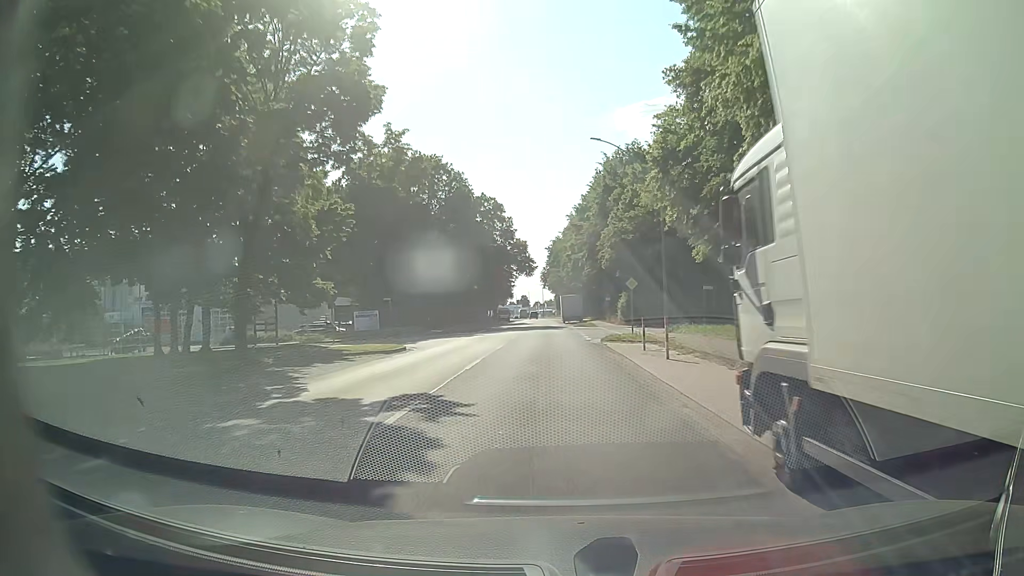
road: tertiary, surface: asphalt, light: Day
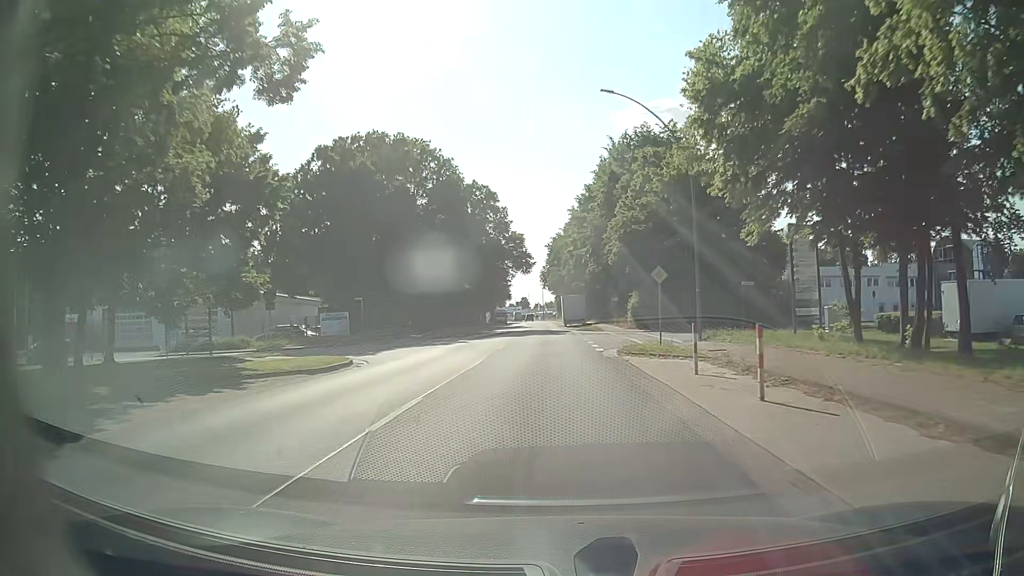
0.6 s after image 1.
(0.0, +8.2) m; 0°
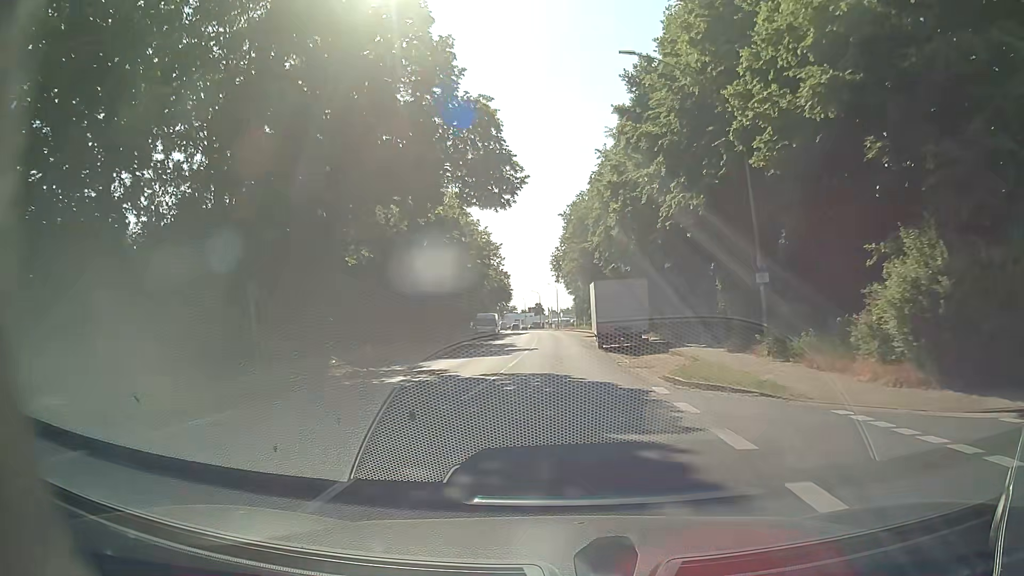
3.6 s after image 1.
(-0.1, +40.9) m; -1°
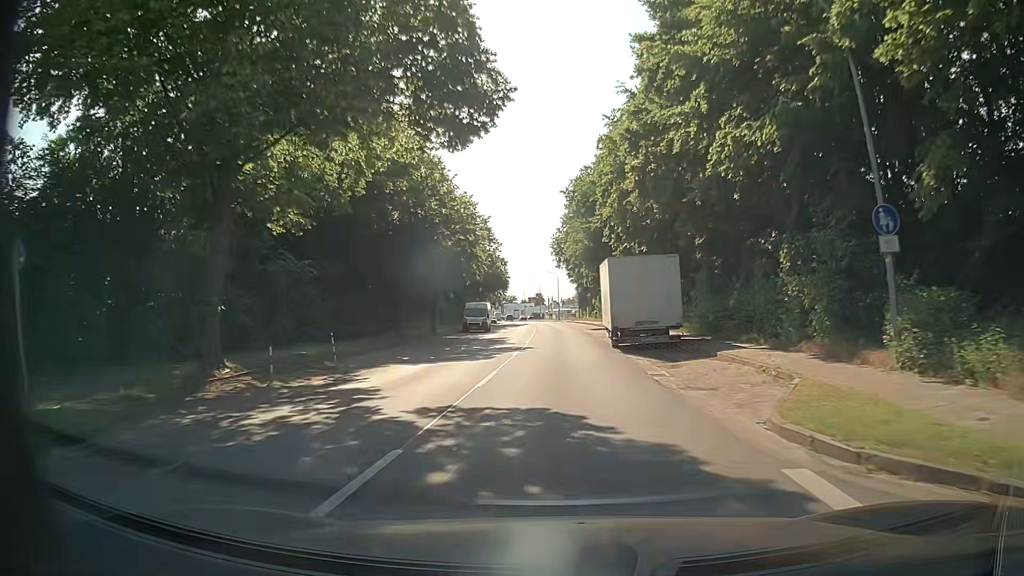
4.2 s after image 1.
(0.0, +8.2) m; 0°
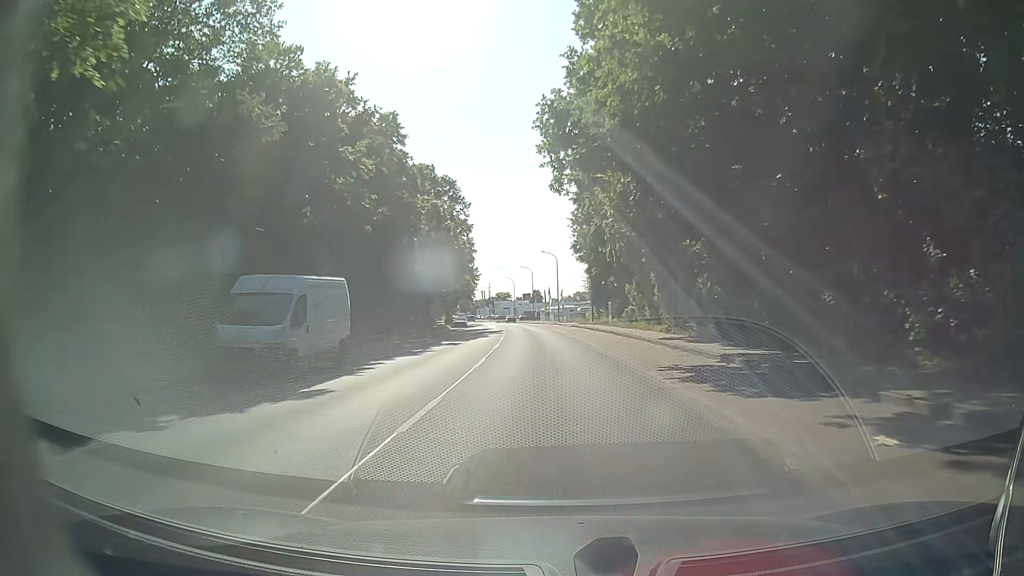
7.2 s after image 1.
(0.0, +41.2) m; 0°
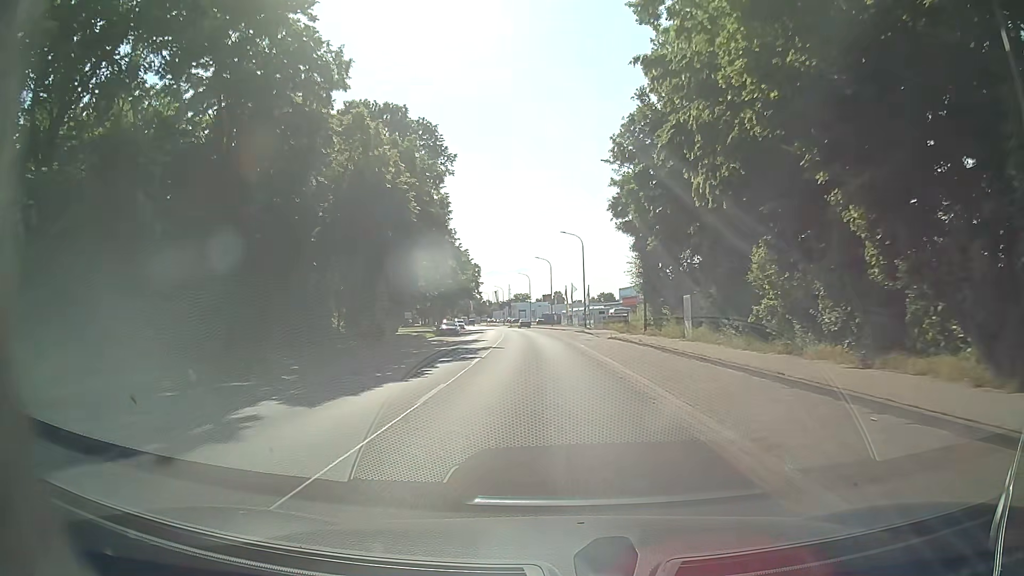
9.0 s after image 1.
(-0.4, +24.4) m; -2°
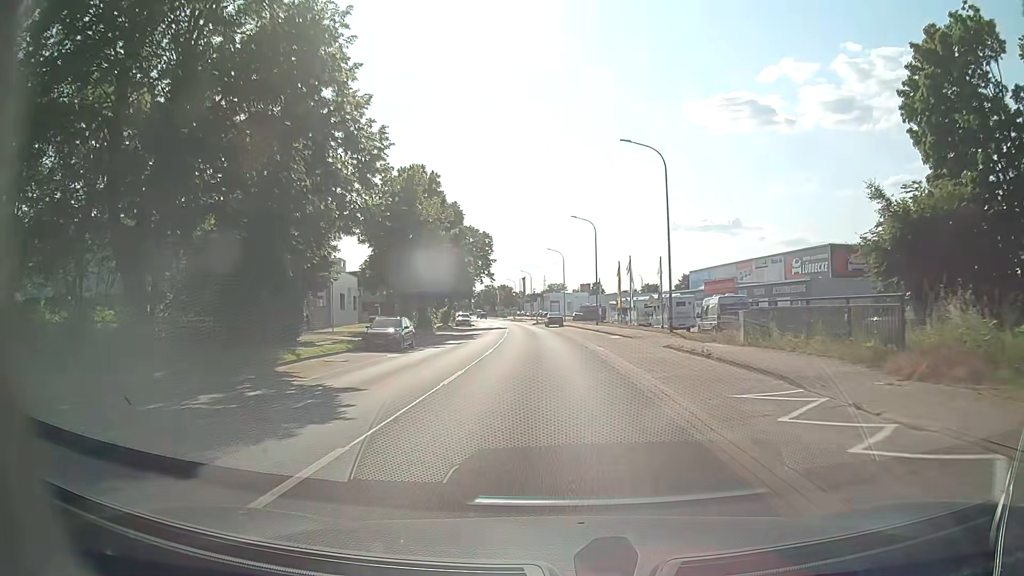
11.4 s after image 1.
(-0.7, +34.0) m; -2°
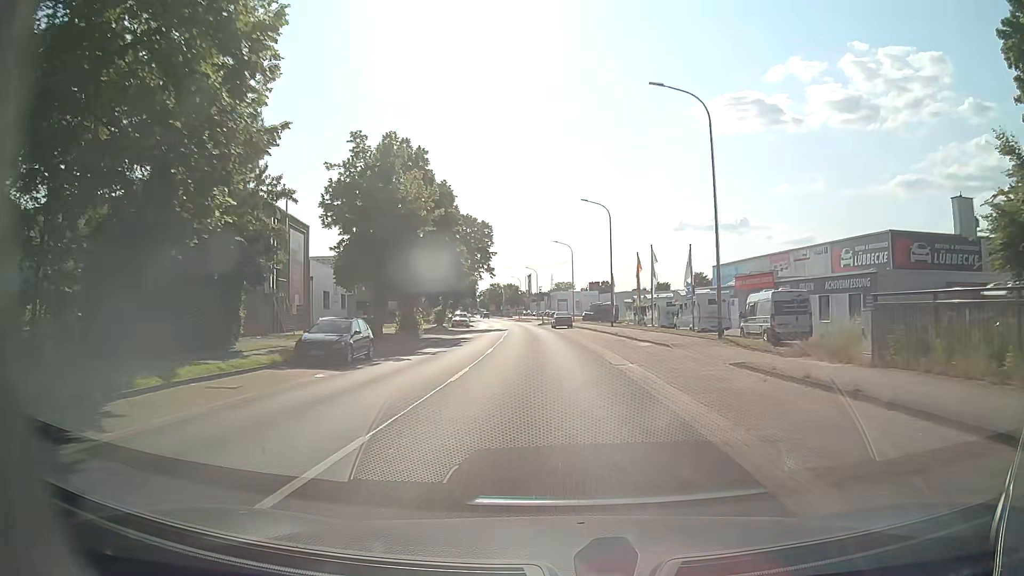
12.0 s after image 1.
(-0.1, +8.5) m; -1°
(0, +10) (0, +20) (-1, +30) (-1, +40) (-2, +50) (-3, +60) (-3, +70) (-4, +80) (-5, +90) (-7, +100) m
